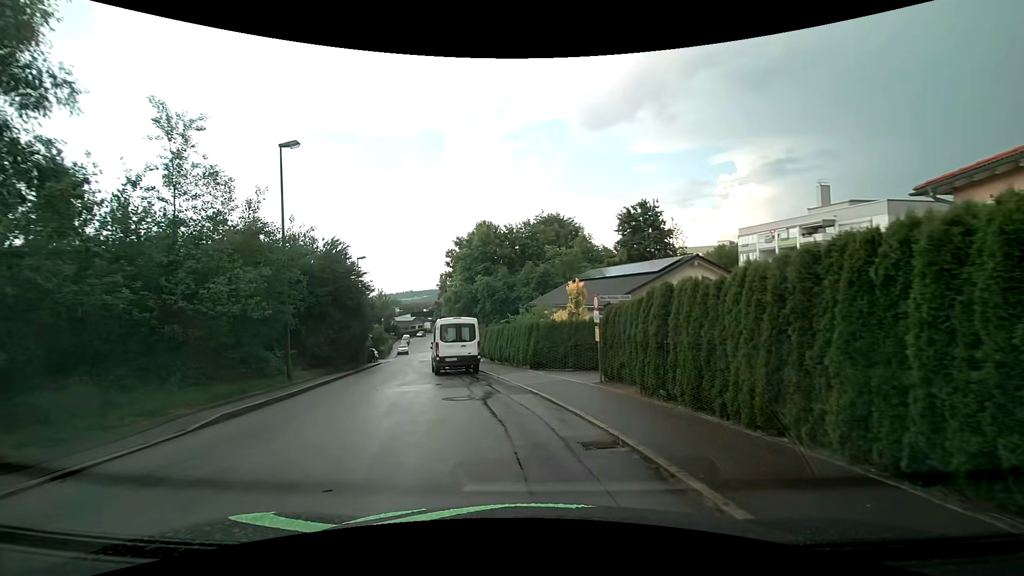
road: residential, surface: asphalt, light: Day
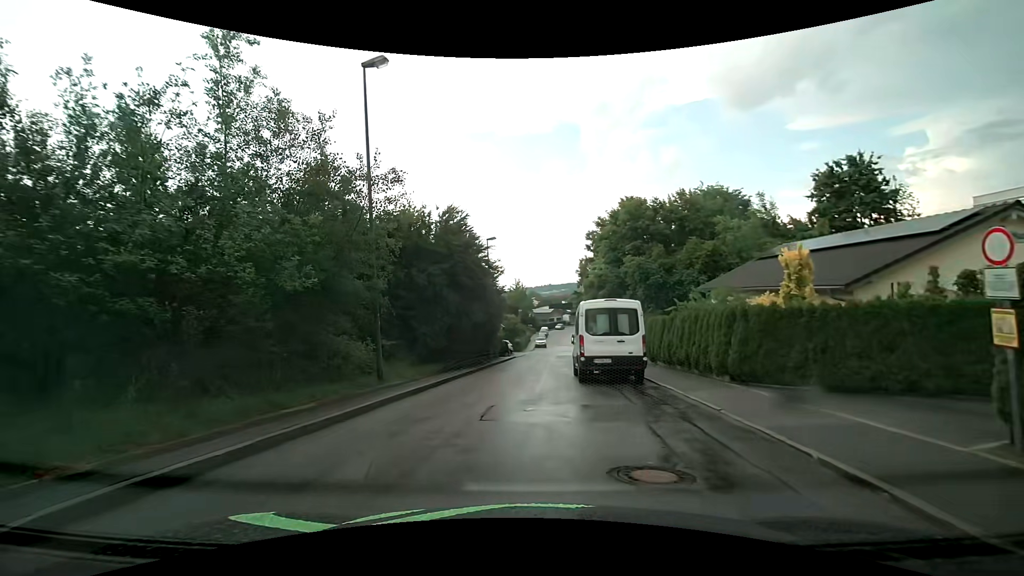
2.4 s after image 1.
(-0.9, +7.1) m; -15°
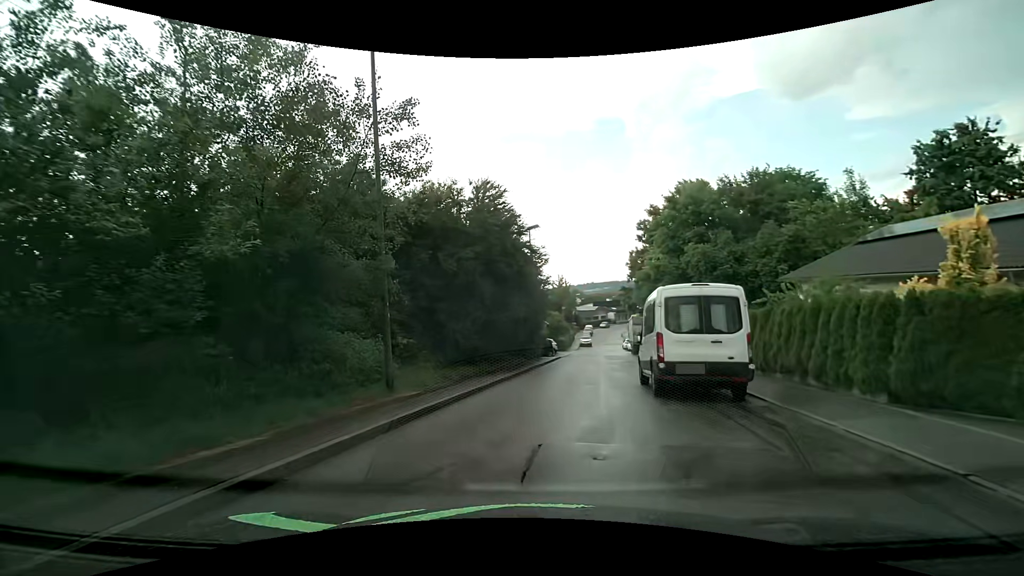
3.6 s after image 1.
(-0.2, +3.8) m; -5°
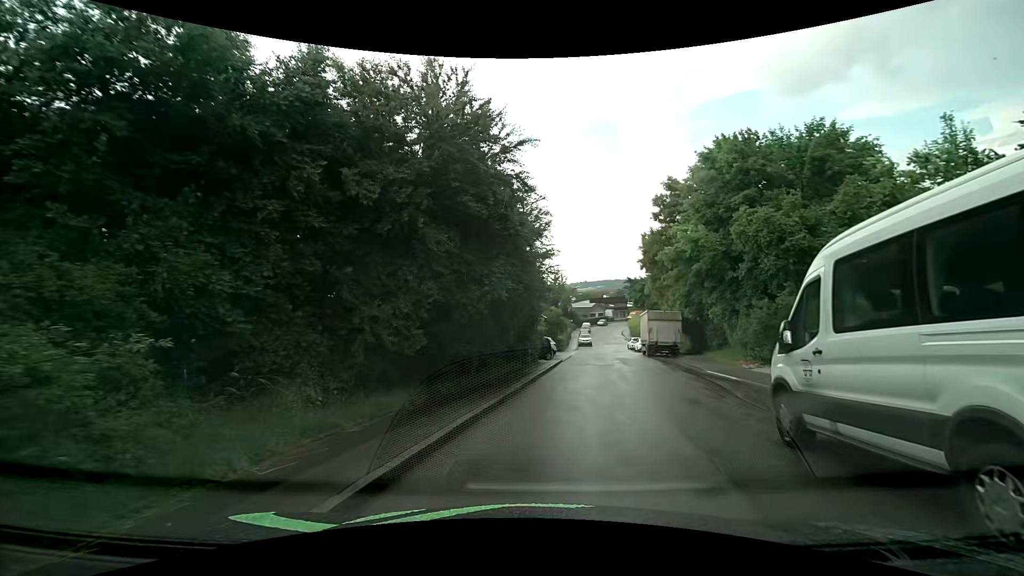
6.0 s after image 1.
(-0.1, +8.9) m; 0°
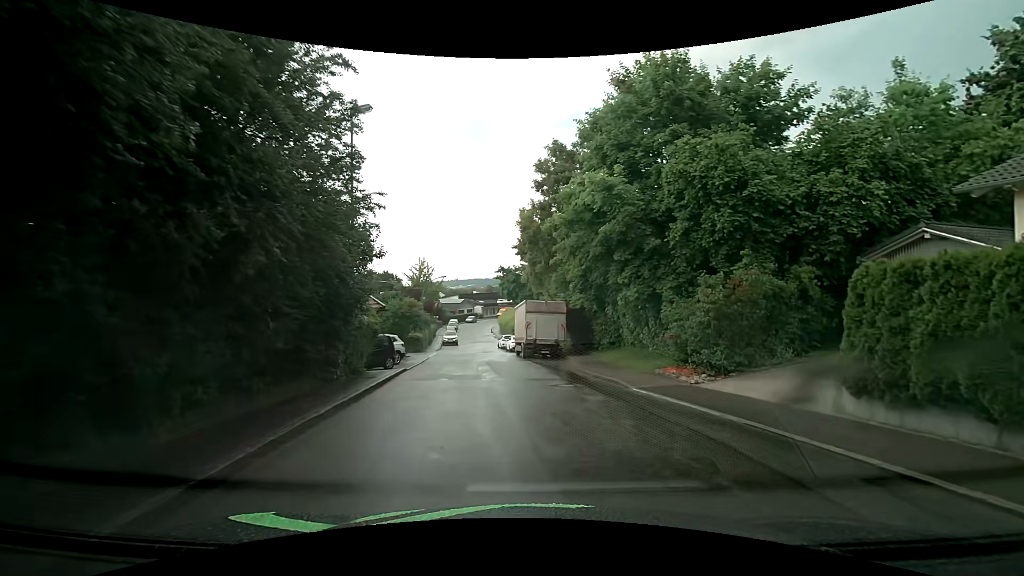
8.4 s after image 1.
(+1.0, +9.7) m; +15°
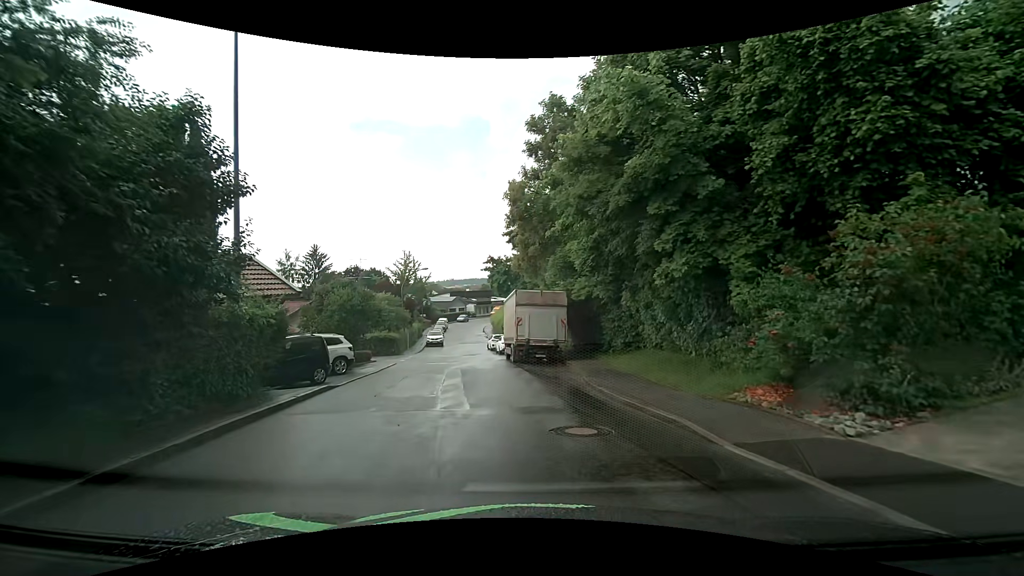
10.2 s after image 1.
(+0.2, +6.7) m; 0°
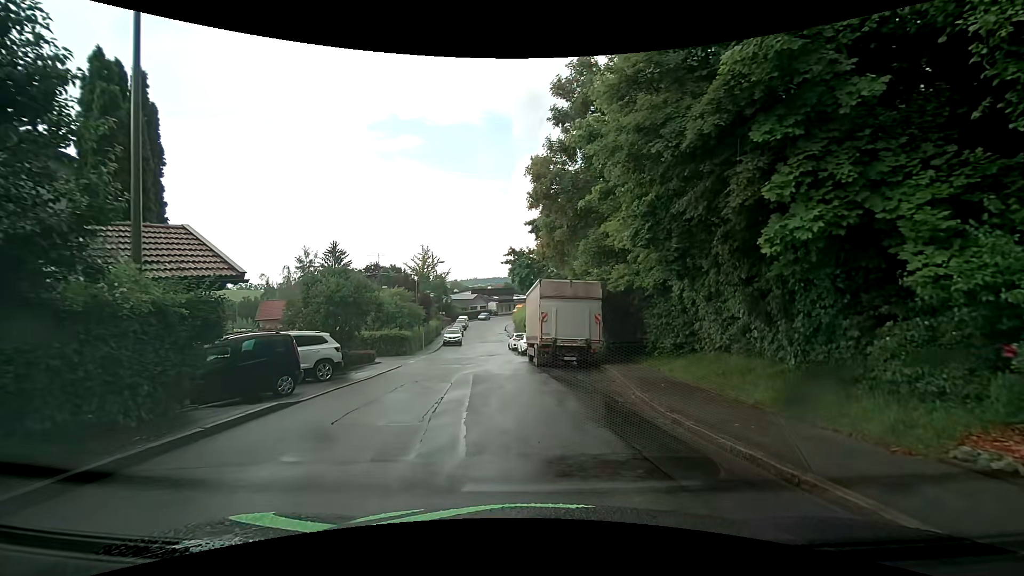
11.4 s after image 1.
(-0.1, +4.0) m; -3°
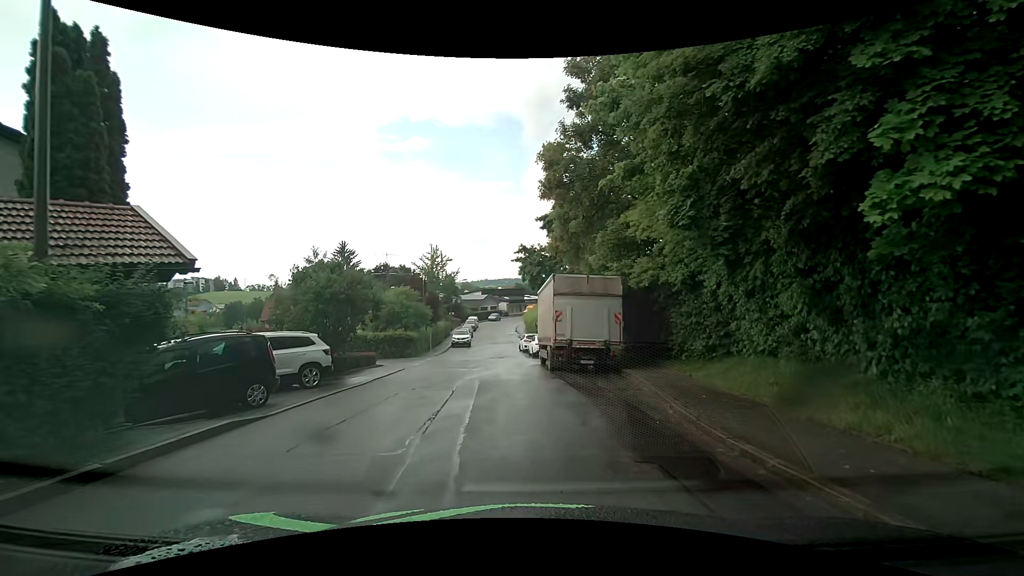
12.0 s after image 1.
(0.0, +1.9) m; -1°
(0, +10) (-2, +20) (-2, +30) (-3, +40) (-3, +50) (-3, +60) (-3, +70) (-4, +80) (-4, +90) (-3, +100) m
